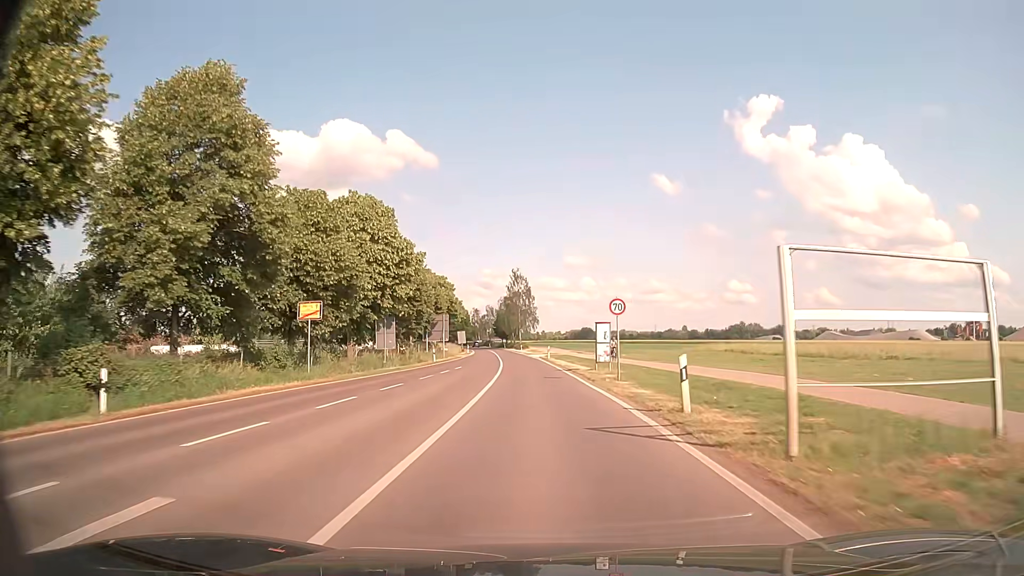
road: primary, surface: asphalt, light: Day
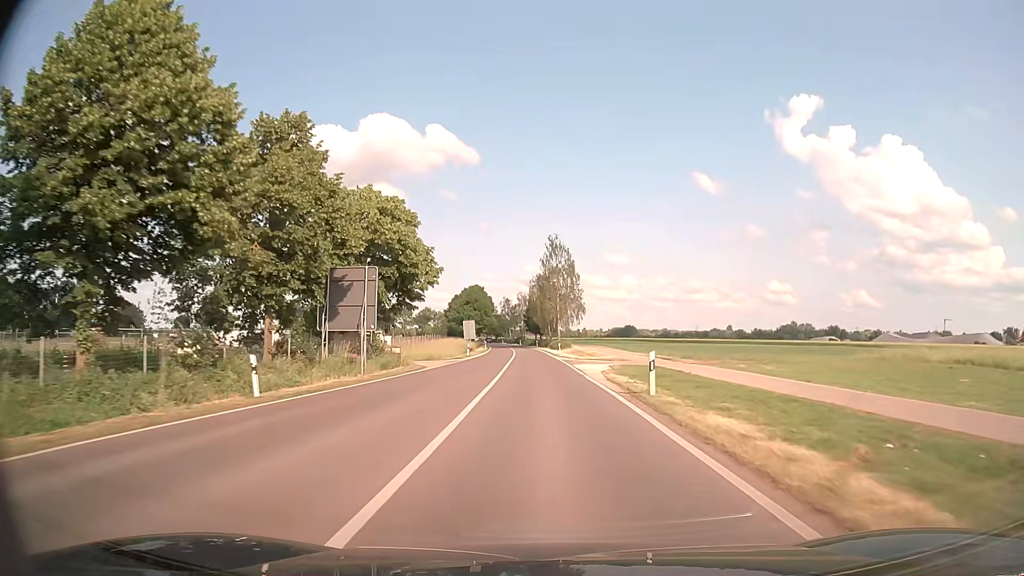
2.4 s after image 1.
(-1.0, +40.5) m; -3°
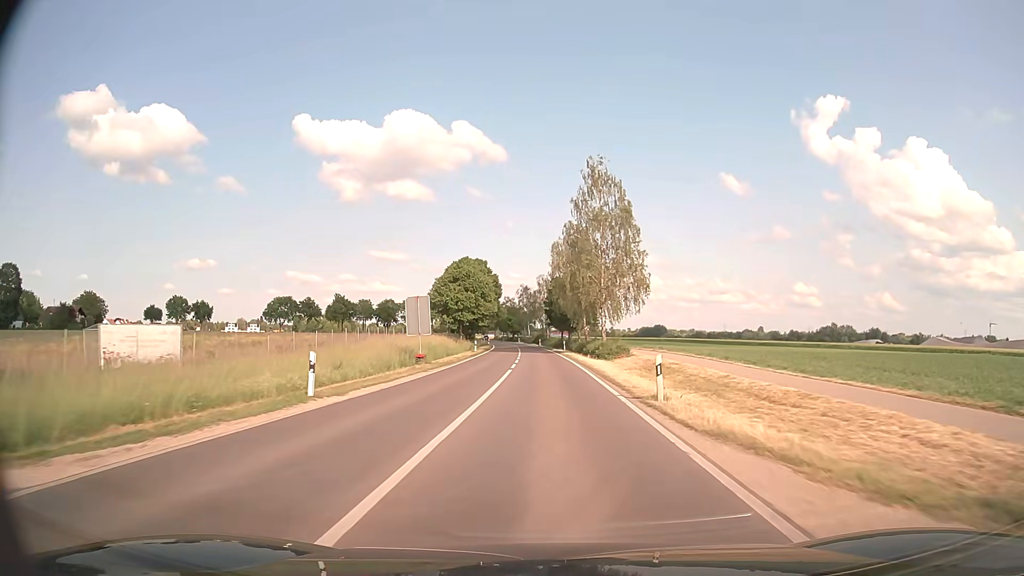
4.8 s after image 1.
(-0.5, +42.3) m; -2°
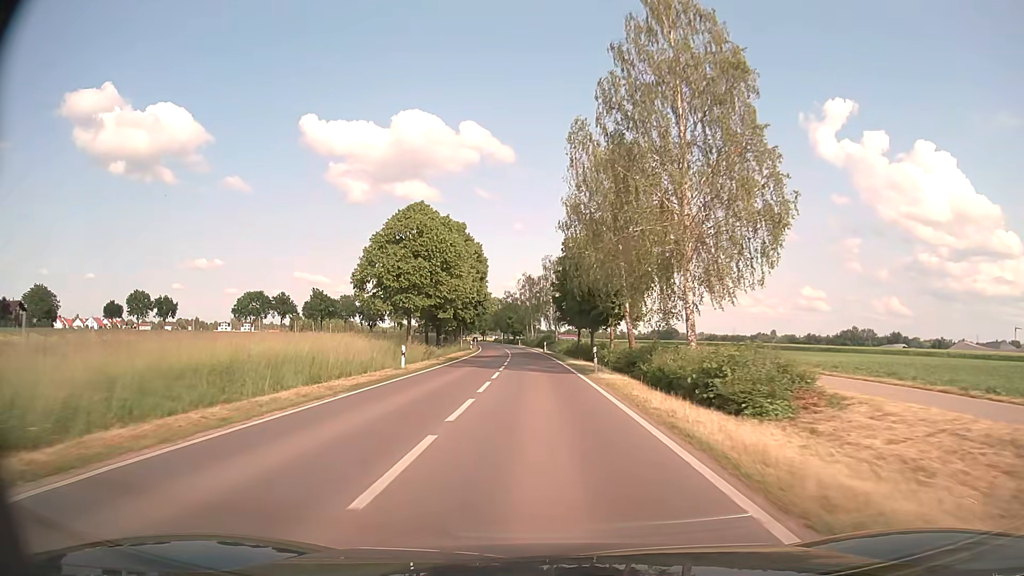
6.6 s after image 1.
(-0.3, +31.5) m; -1°
(0, +10) (0, +20) (0, +30) (-1, +40) (-1, +50) (-2, +60) (-2, +70) (-3, +80) (-4, +90) (-4, +100) m
